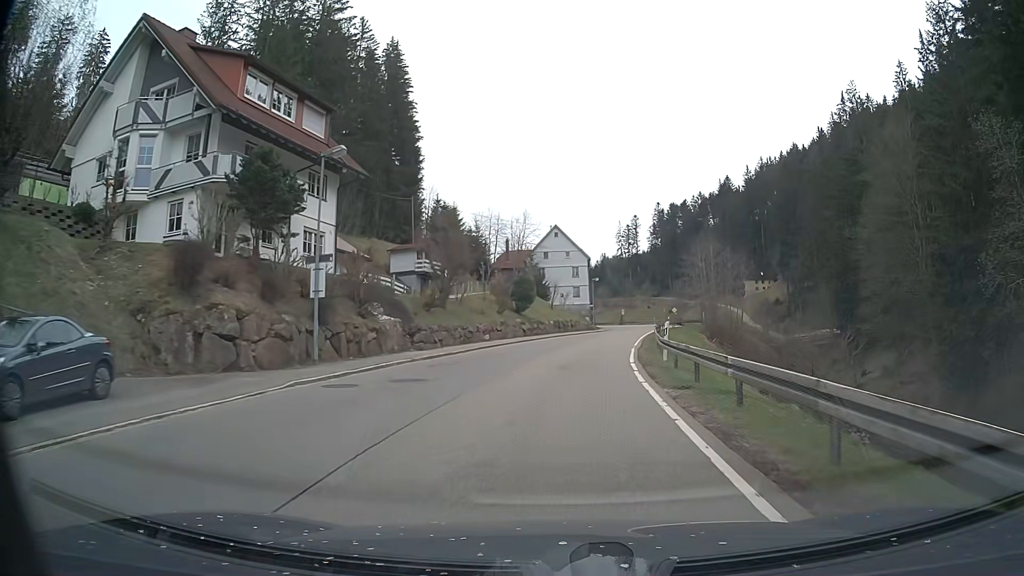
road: secondary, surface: asphalt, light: Day
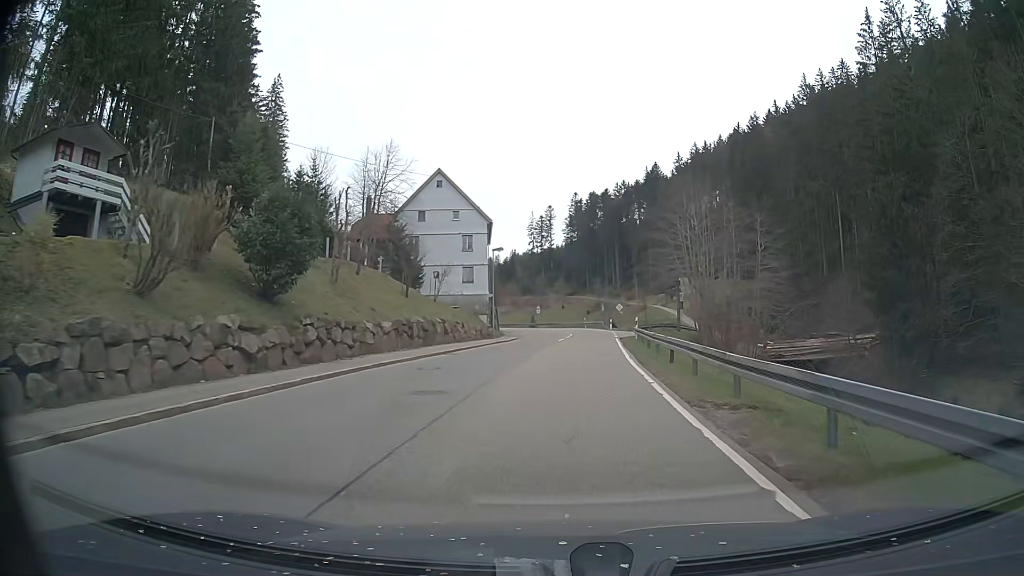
(+2.6, +35.9) m; +8°
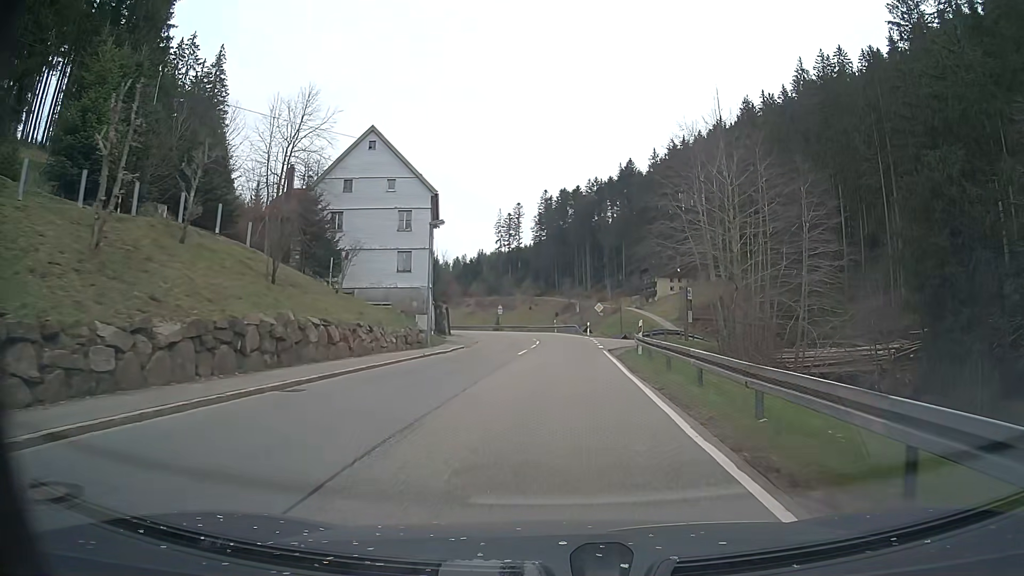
(+0.3, +14.2) m; +3°
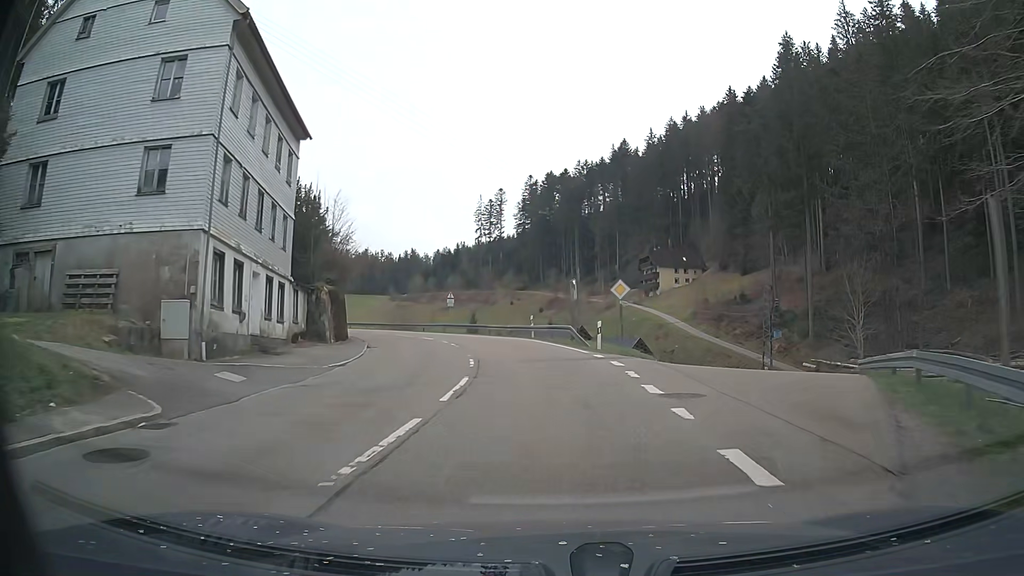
(+0.3, +29.0) m; +1°
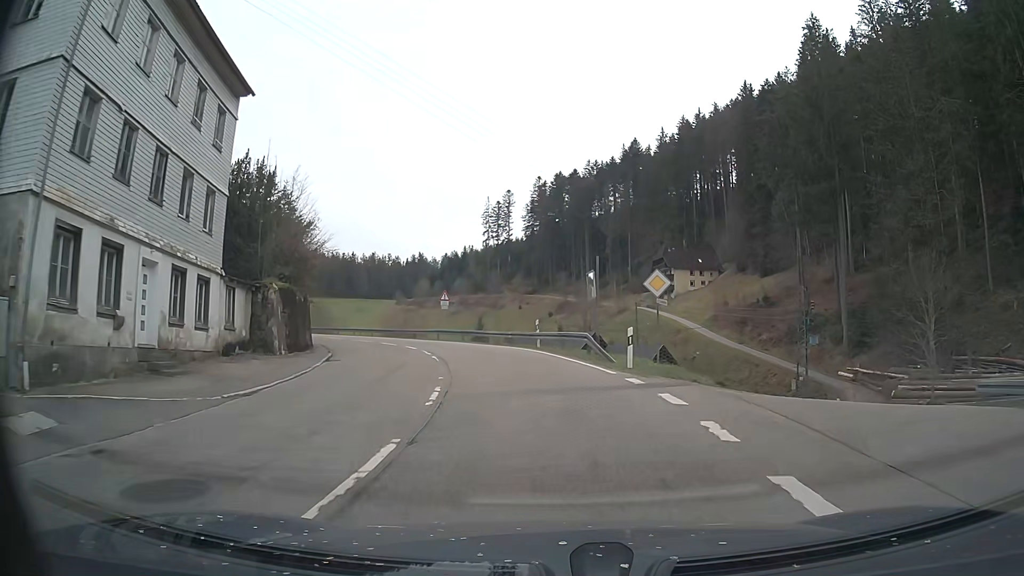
(-0.1, +7.4) m; -1°
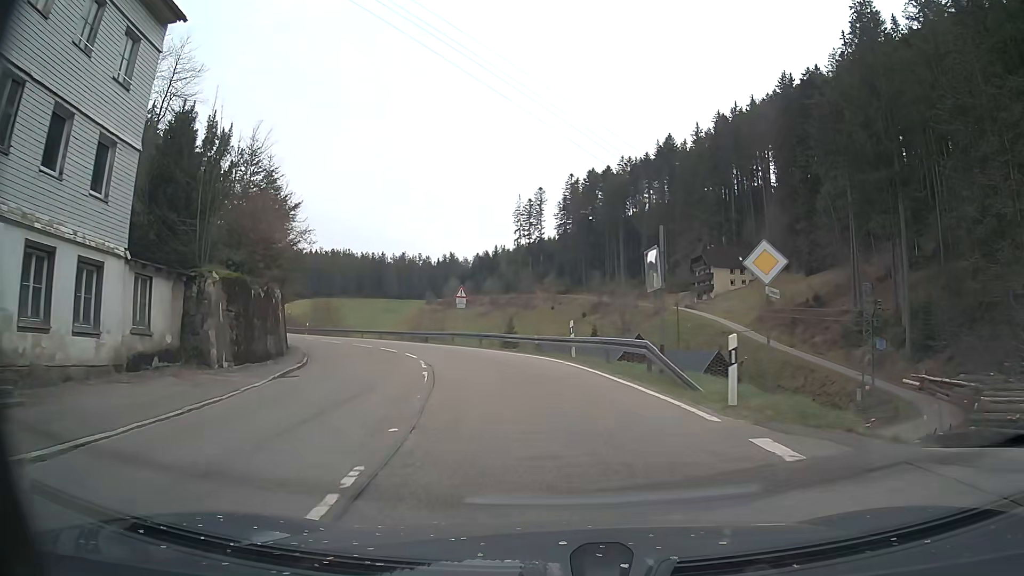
(-0.1, +7.4) m; -2°
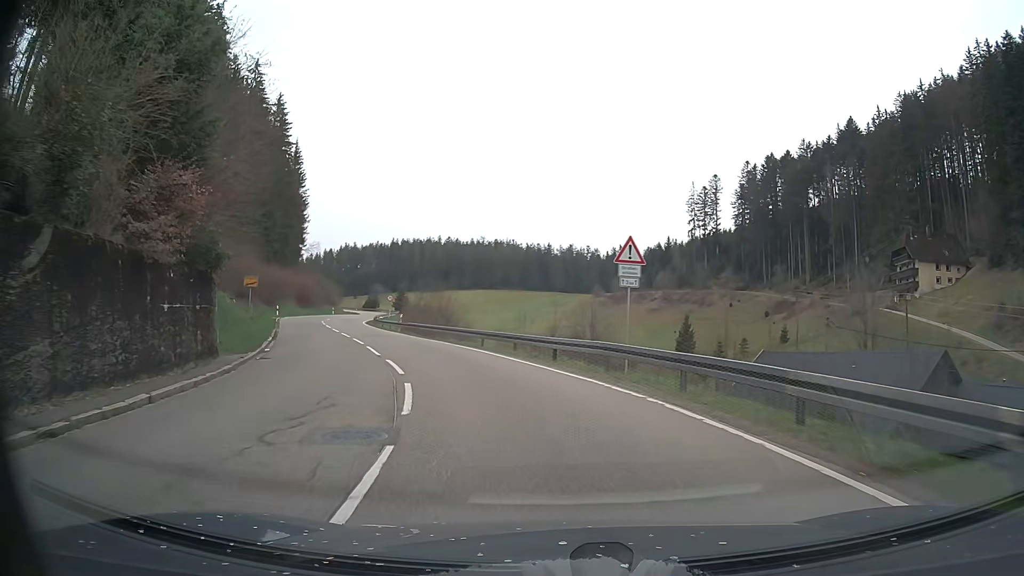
(-2.7, +22.2) m; -14°
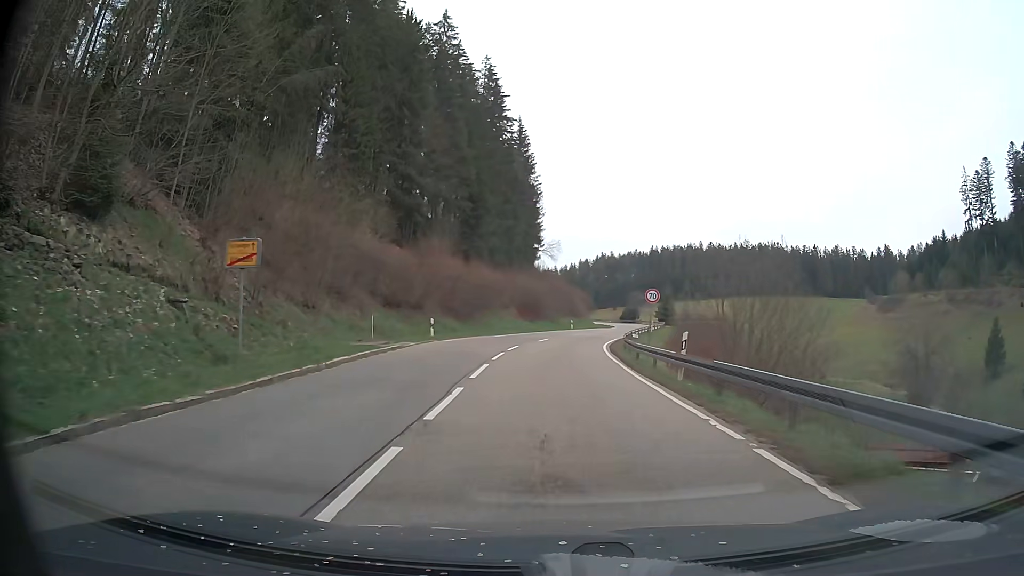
(-6.8, +29.1) m; -23°
(0, +10) (0, +20) (0, +30) (+1, +40) (+2, +50) (+4, +60) (+6, +70) (+8, +79) (+10, +89) (+12, +99) m
